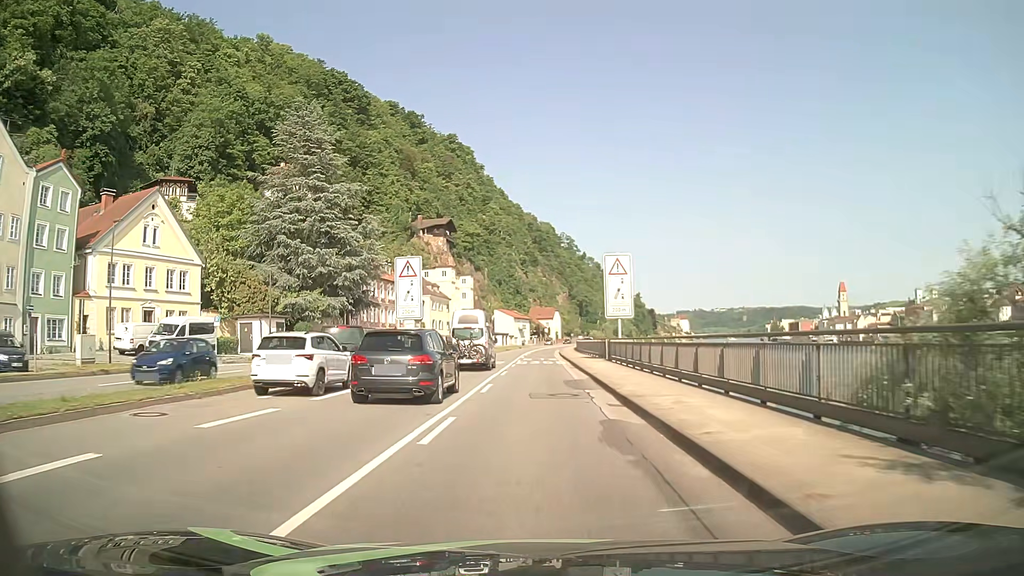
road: primary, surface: asphalt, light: Day
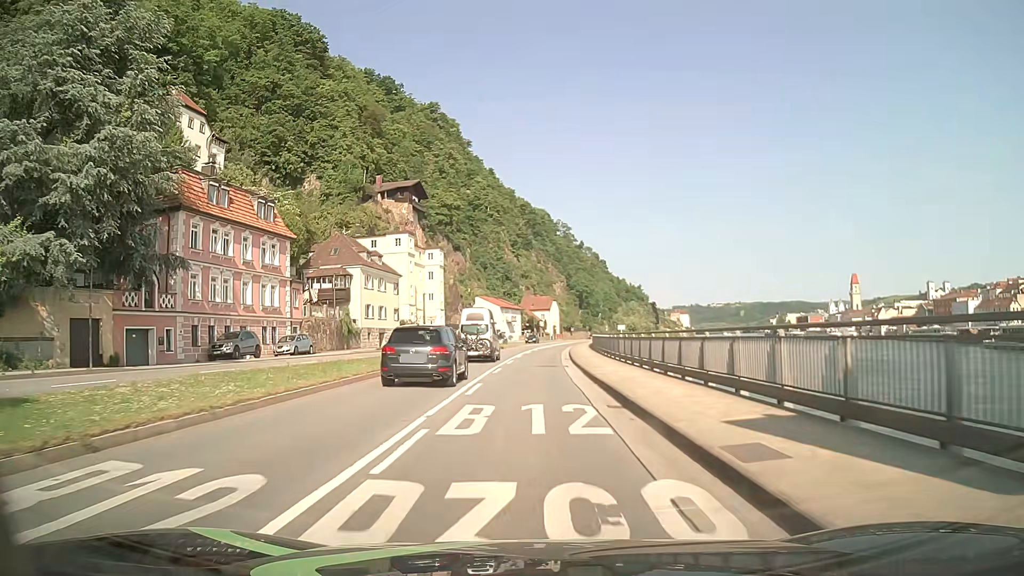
(+0.4, +38.1) m; 0°
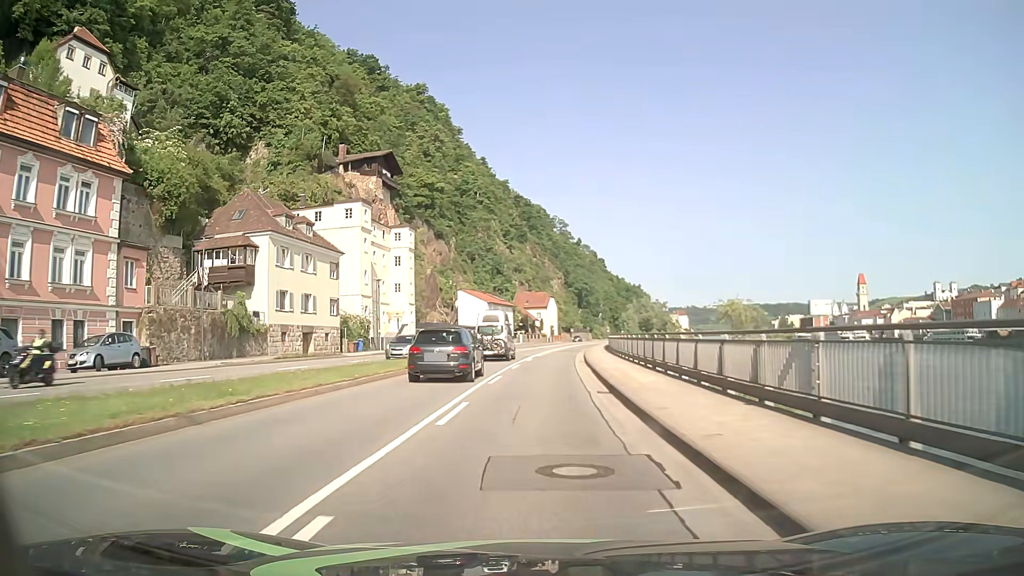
(+0.2, +22.8) m; +1°
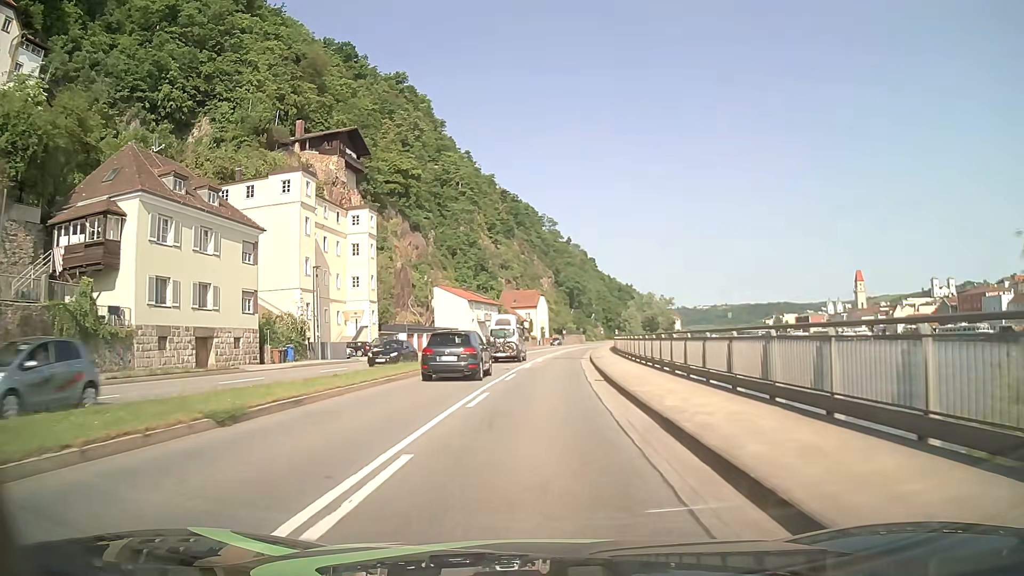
(+0.1, +15.2) m; 0°
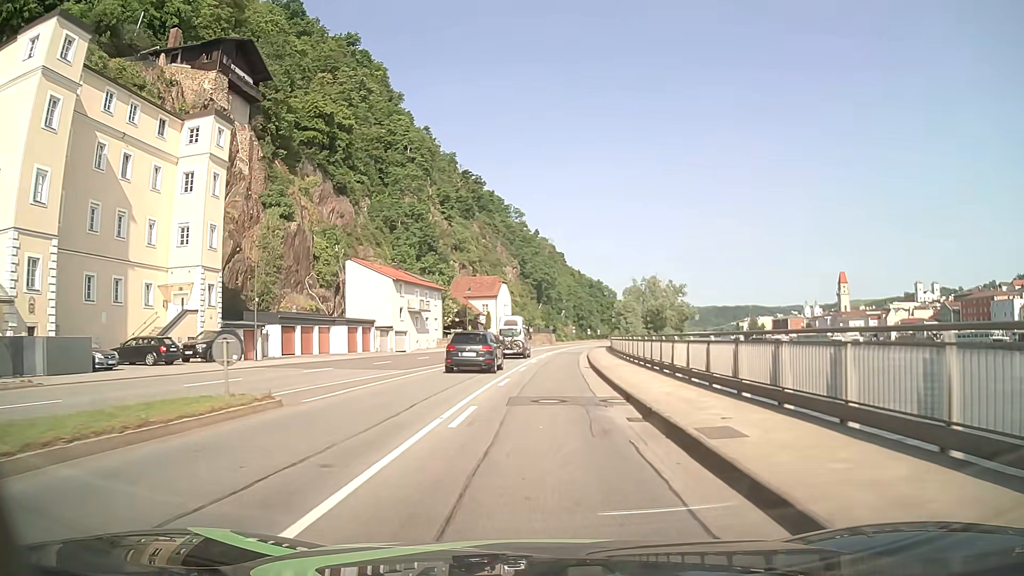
(+1.0, +30.4) m; +3°
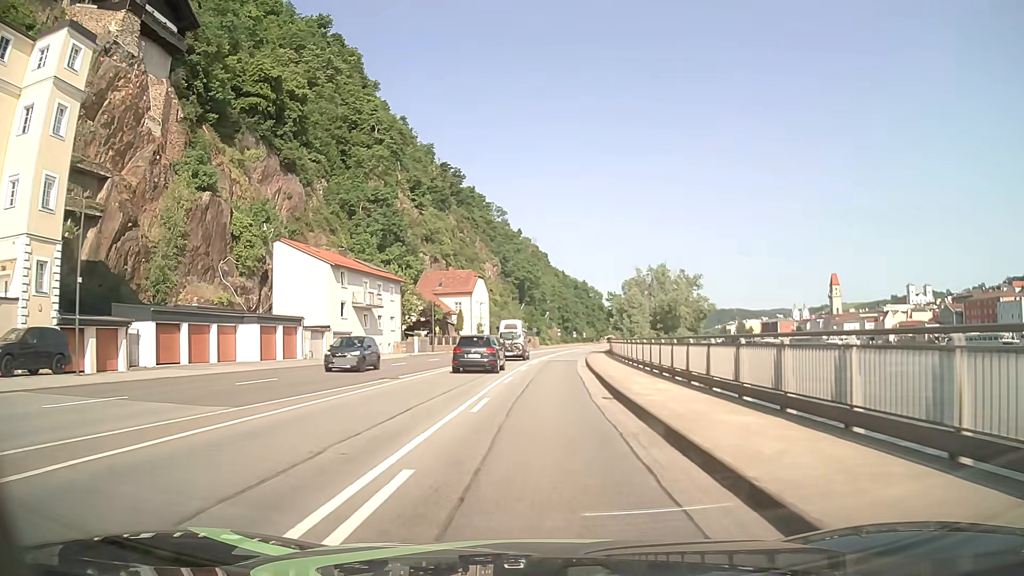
(+0.3, +15.2) m; +1°
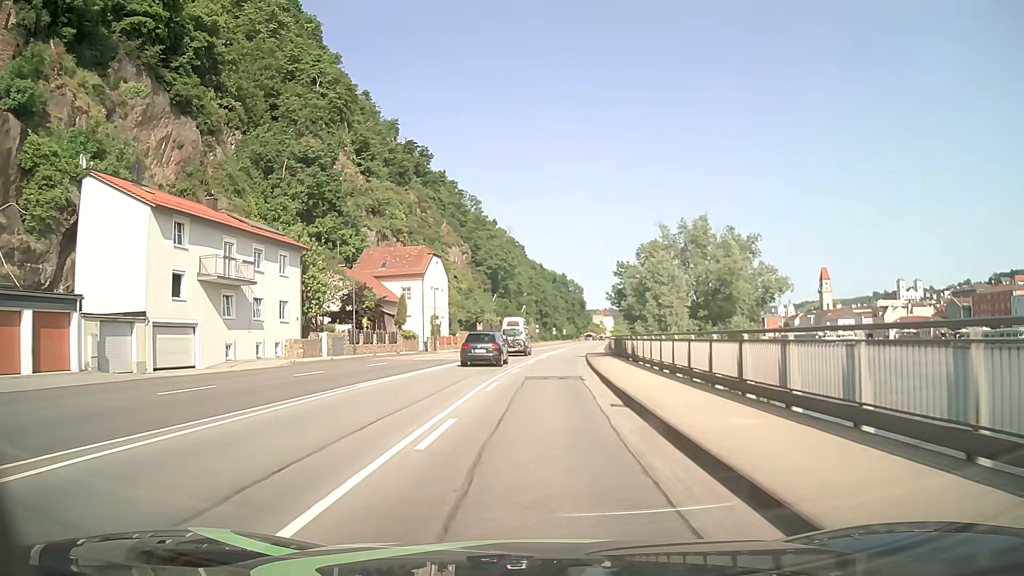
(+0.6, +22.9) m; +2°
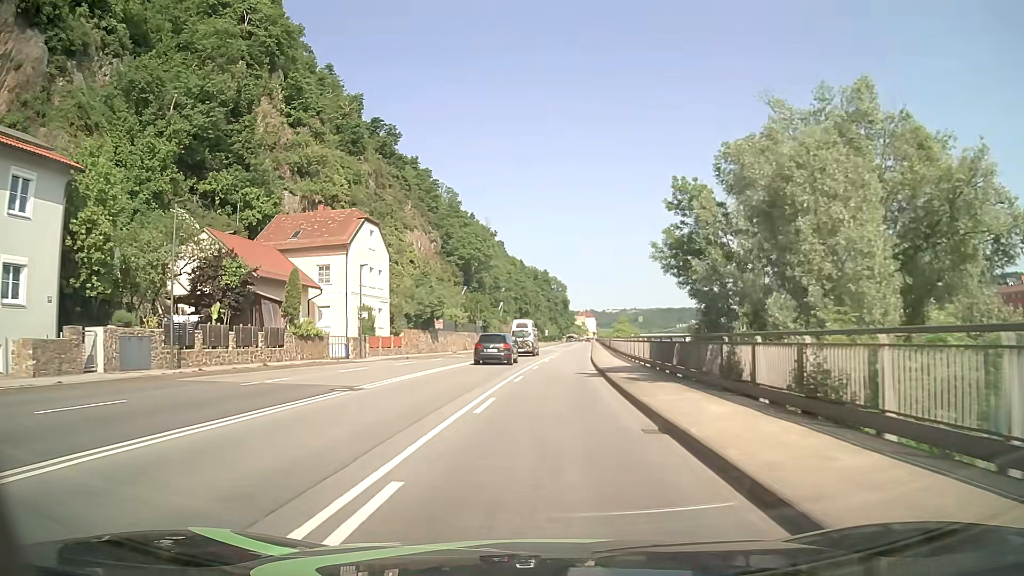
(+0.4, +22.9) m; +2°
(0, +10) (0, +20) (+1, +30) (+2, +40) (+3, +50) (+4, +60) (+4, +70) (+5, +80) (+6, +90) (+7, +100) m
